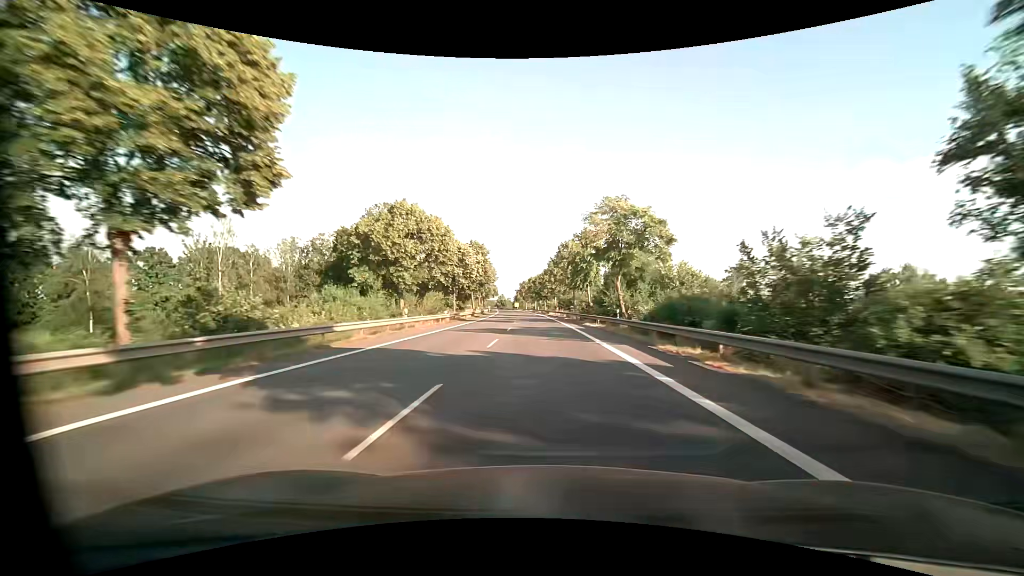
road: primary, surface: asphalt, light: Day
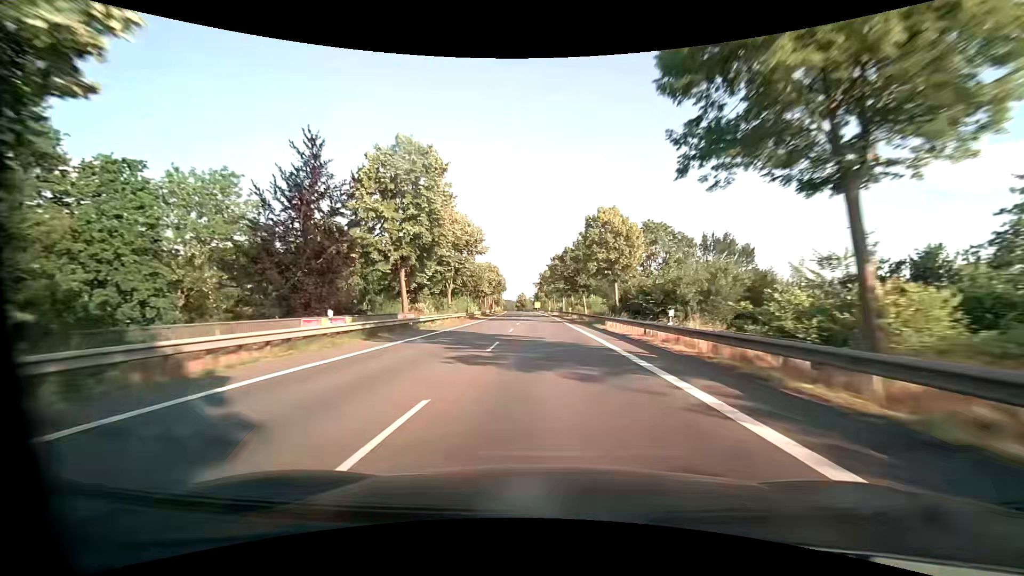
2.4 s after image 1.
(-1.6, +61.6) m; -3°
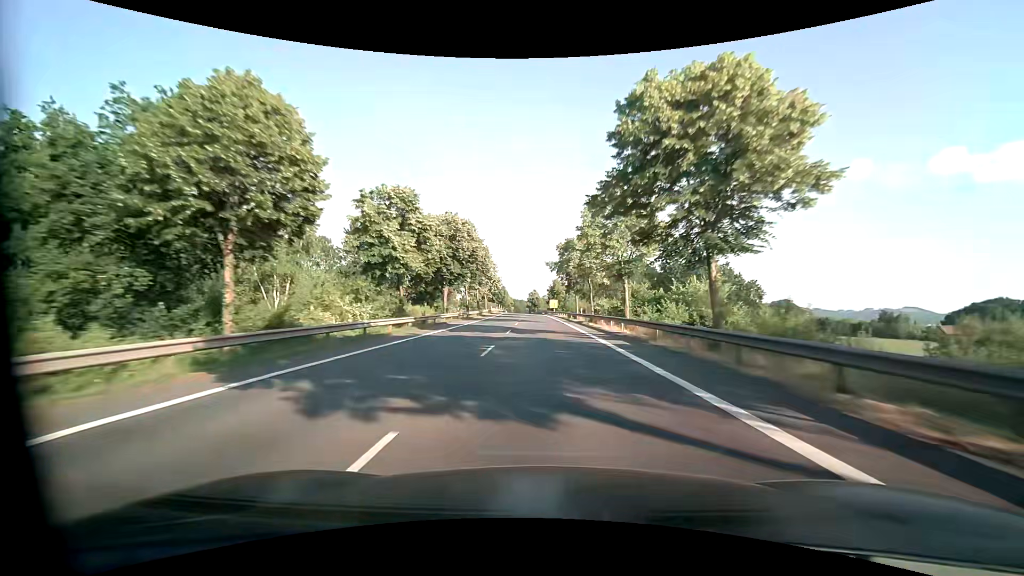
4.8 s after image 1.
(-1.0, +62.2) m; -2°
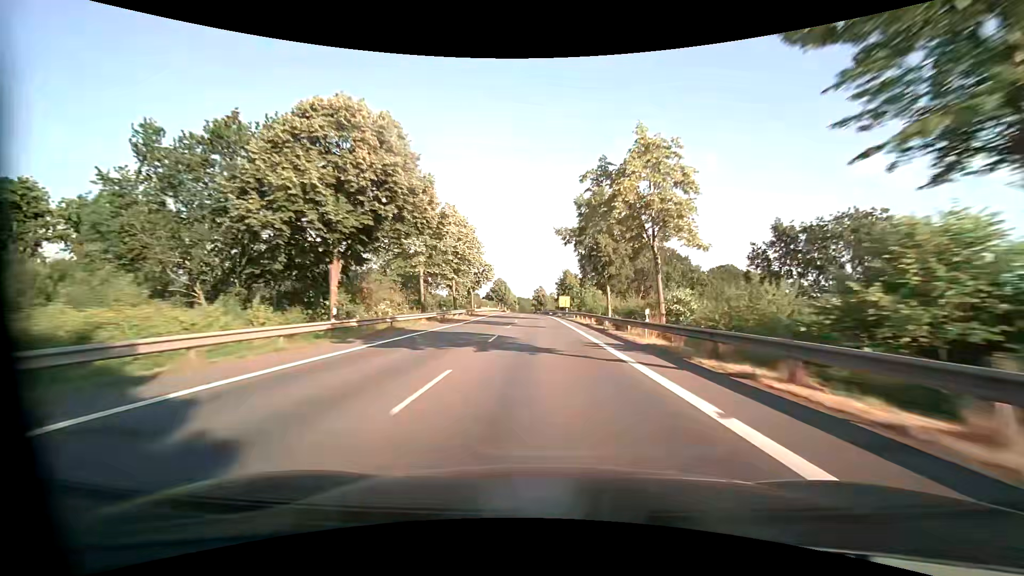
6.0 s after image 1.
(0.0, +31.2) m; -1°
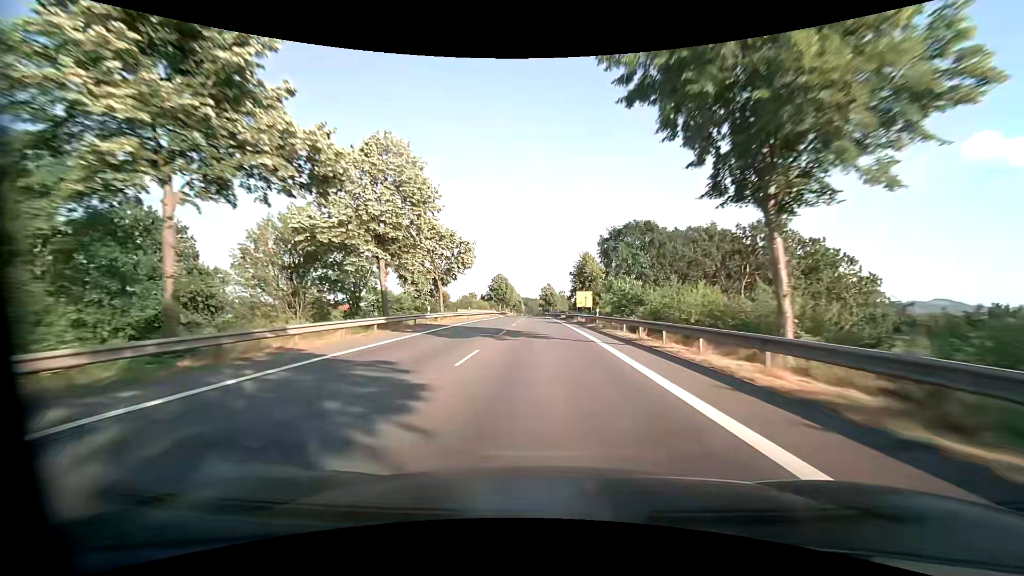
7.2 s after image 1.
(-0.3, +31.3) m; -1°
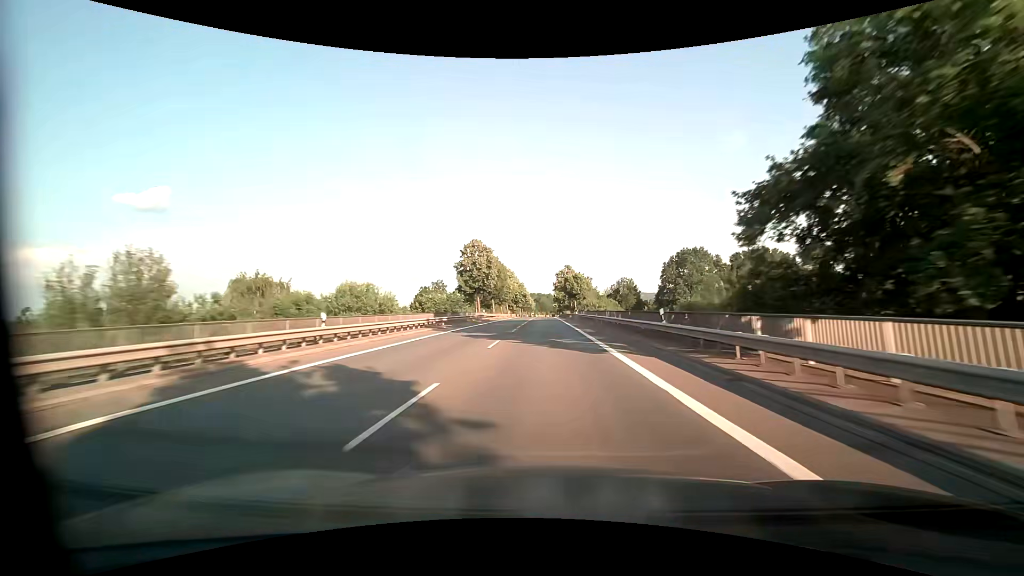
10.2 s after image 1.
(-0.9, +78.6) m; -2°
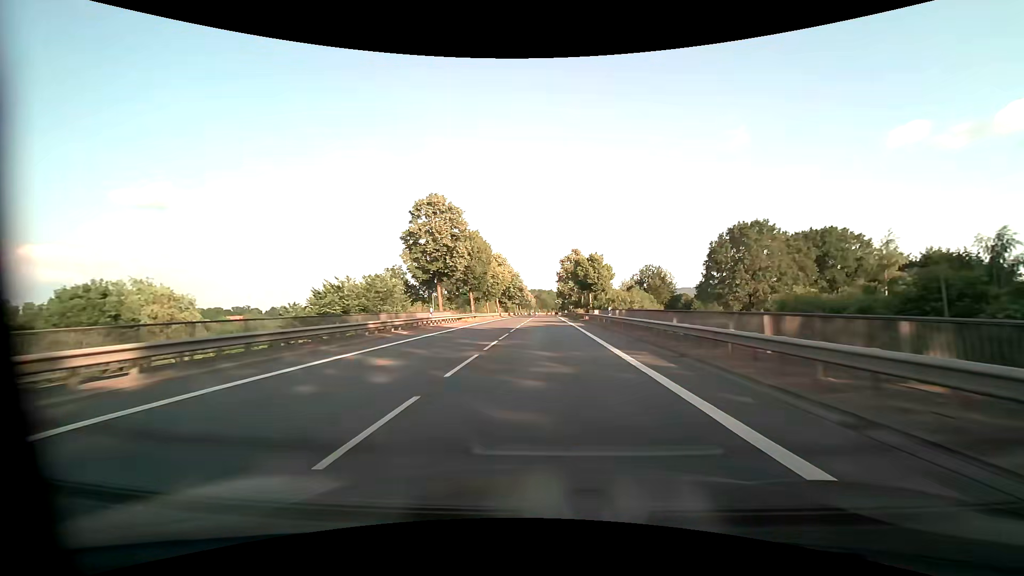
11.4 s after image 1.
(0.0, +31.5) m; 0°
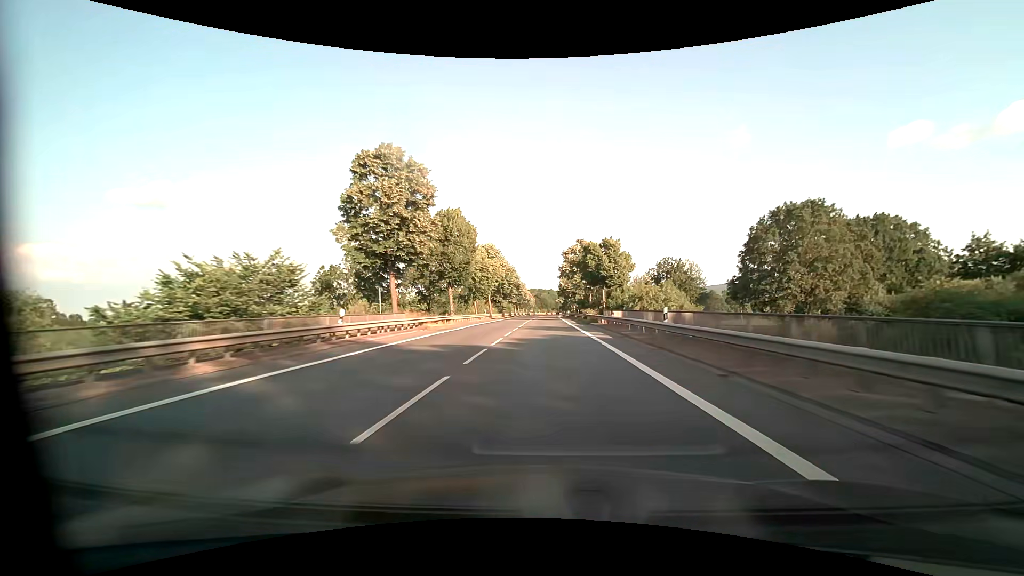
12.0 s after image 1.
(0.0, +15.8) m; 0°
(0, +10) (0, +20) (0, +30) (0, +40) (0, +50) (0, +60) (0, +70) (0, +80) (+1, +90) (+1, +100) m
